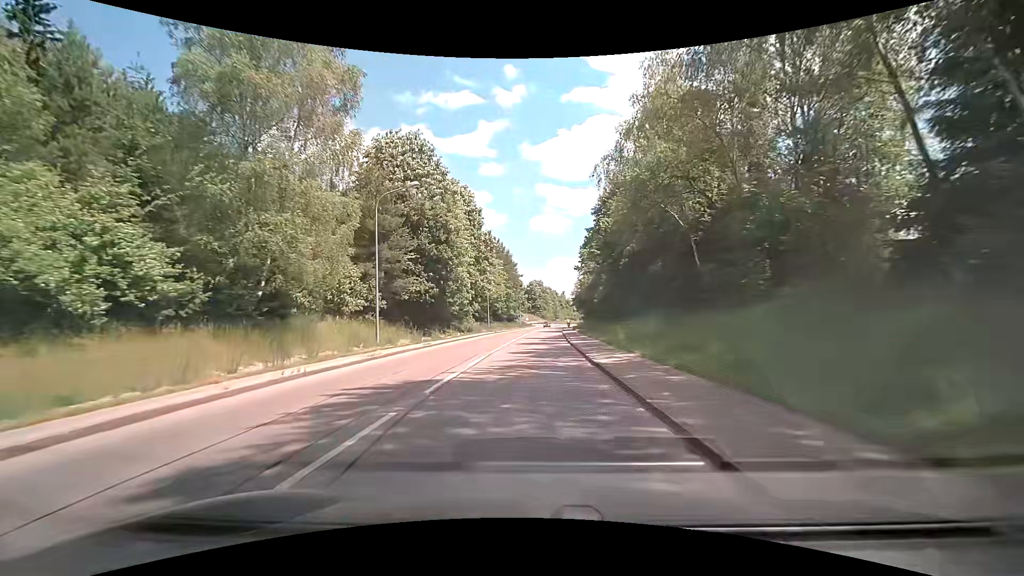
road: tertiary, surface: asphalt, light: Day
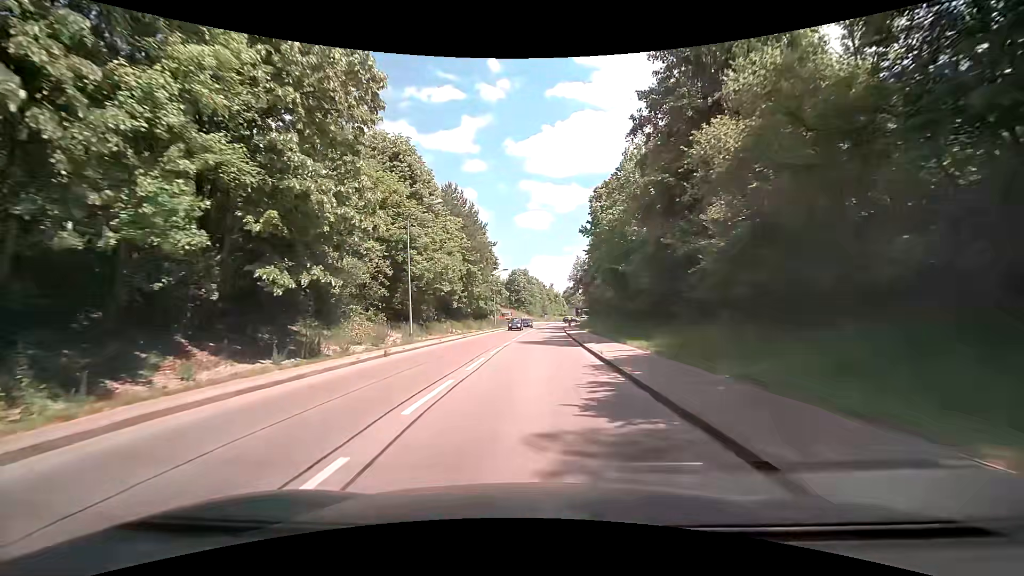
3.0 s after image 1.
(+1.0, +38.0) m; +3°
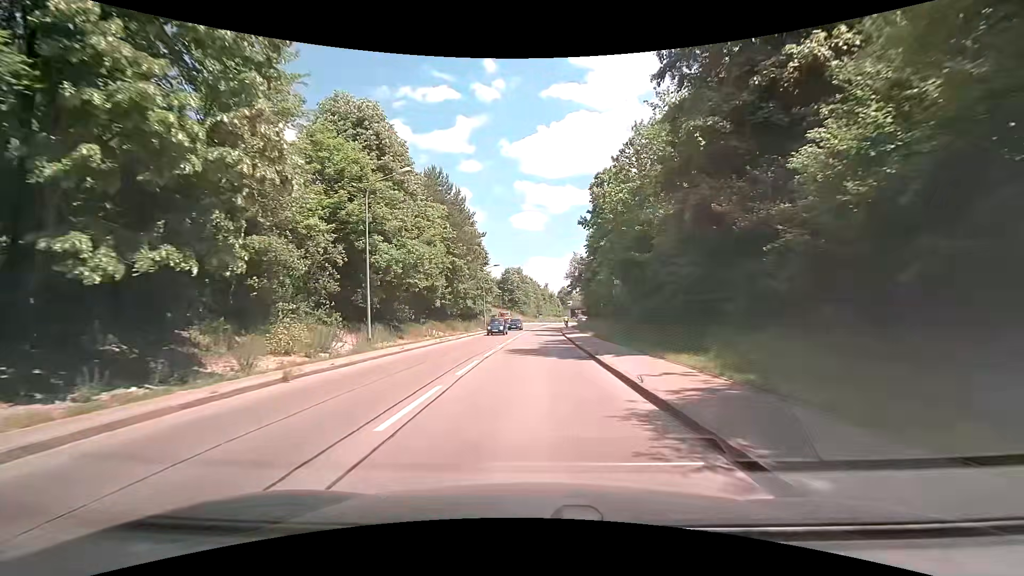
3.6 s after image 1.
(0.0, +6.9) m; +1°
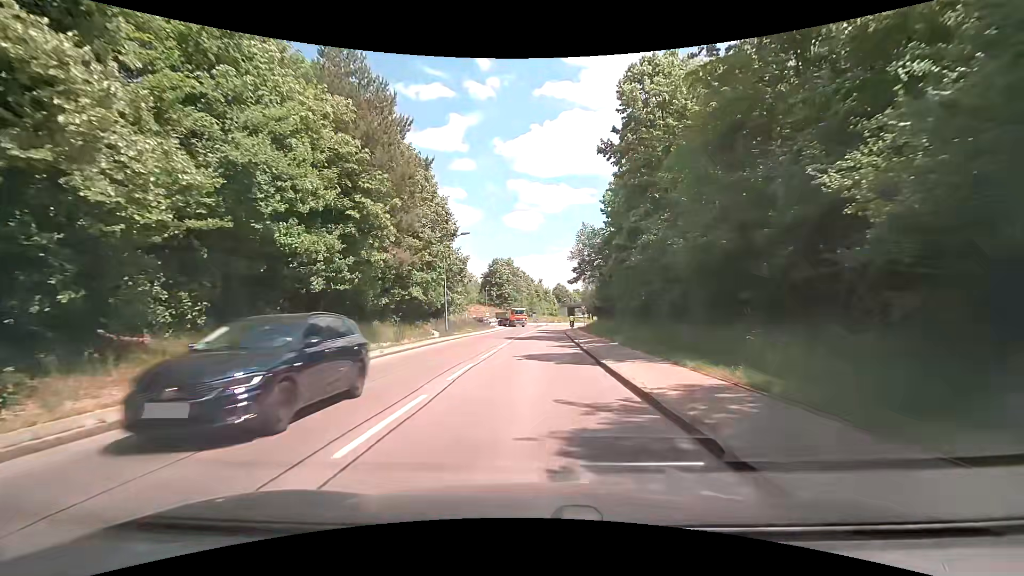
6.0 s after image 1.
(+0.1, +24.9) m; 0°
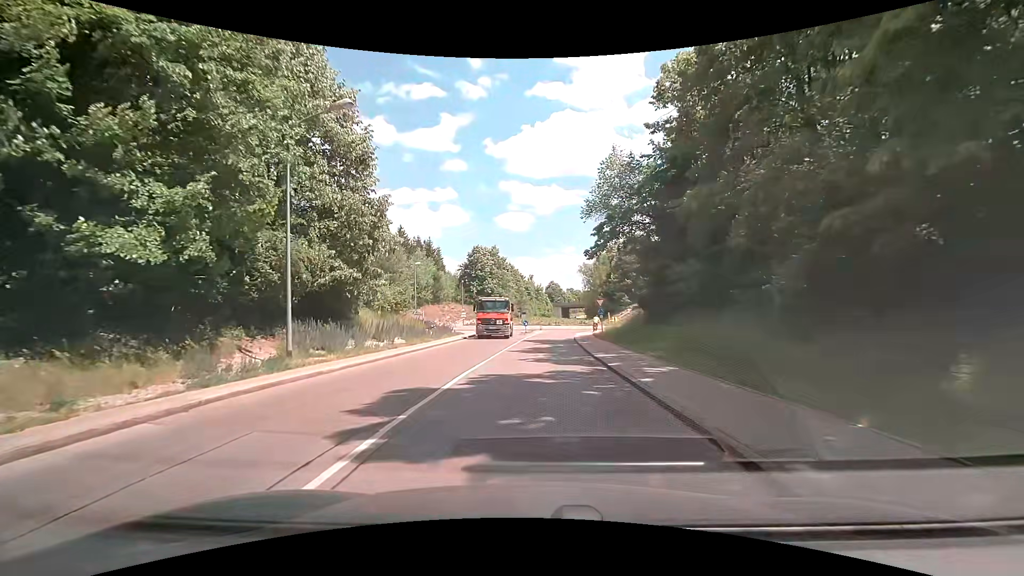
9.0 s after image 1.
(+0.3, +26.4) m; +1°
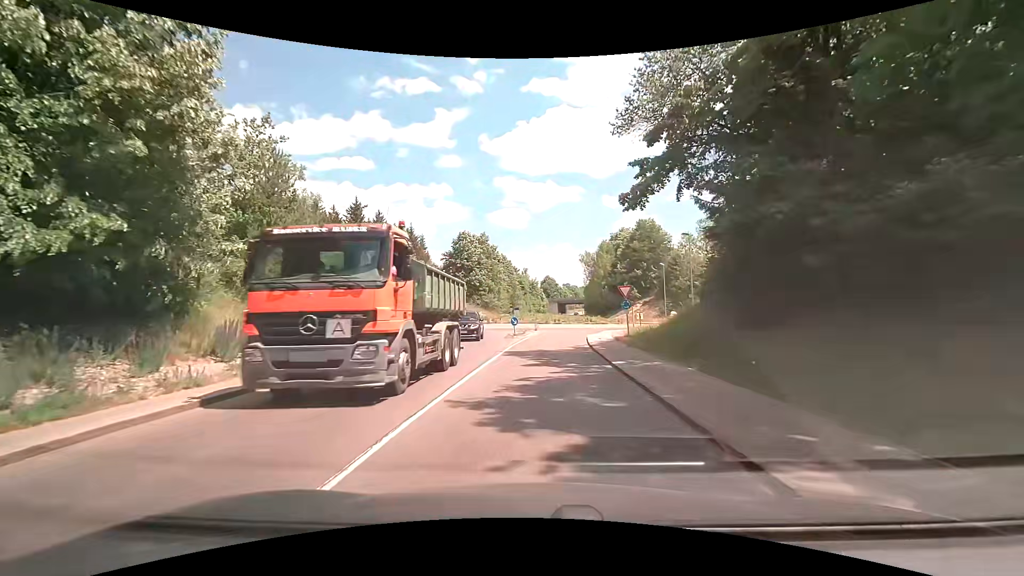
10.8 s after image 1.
(+0.2, +14.3) m; +1°
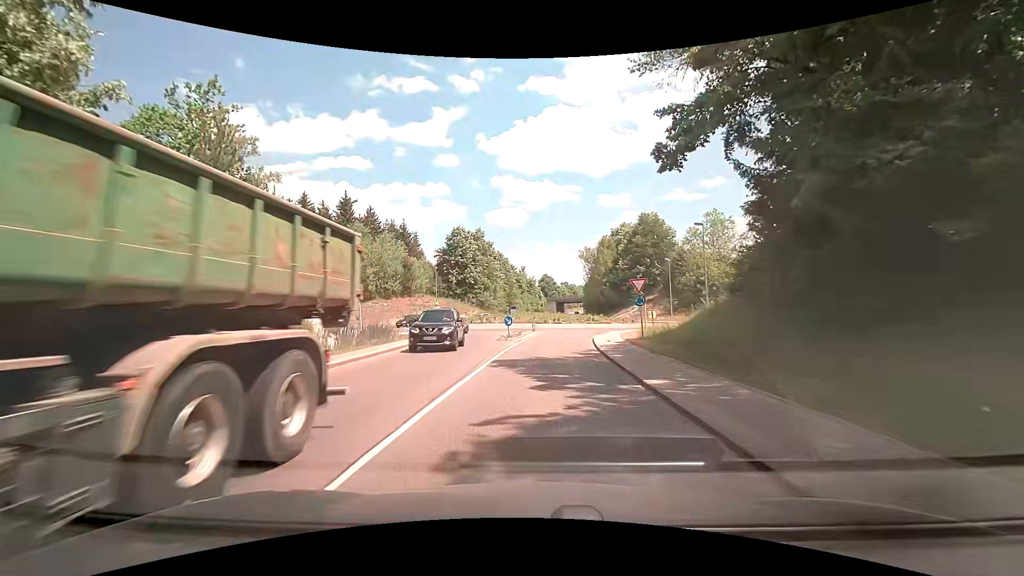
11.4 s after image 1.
(+0.1, +4.4) m; +1°
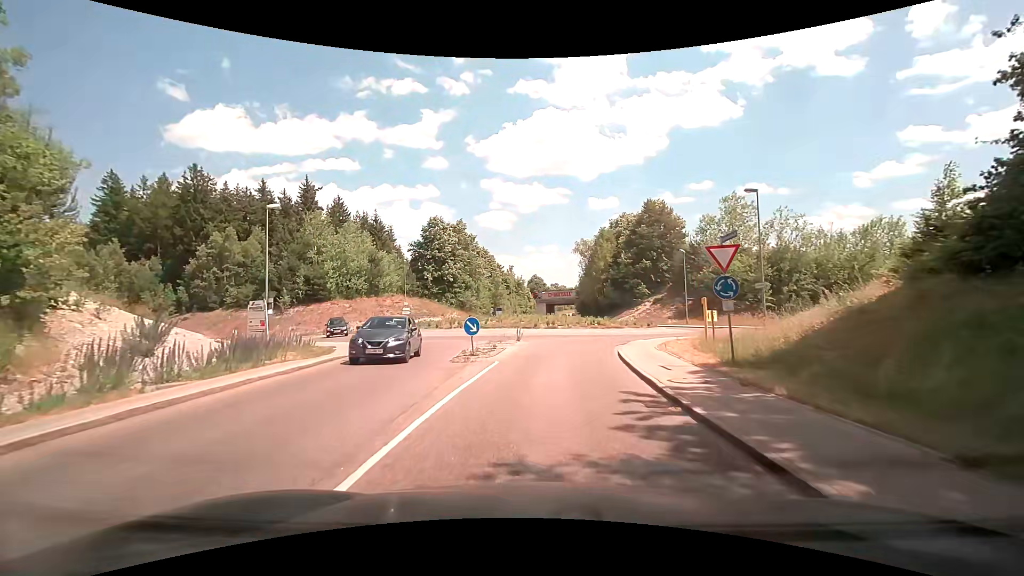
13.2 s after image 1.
(-0.1, +12.1) m; 0°
(0, +10) (+2, +20) (+5, +29) (+11, +37) (+16, +46) (+14, +56) (+8, +64) (+4, +73) (+3, +83) (+4, +93) m
